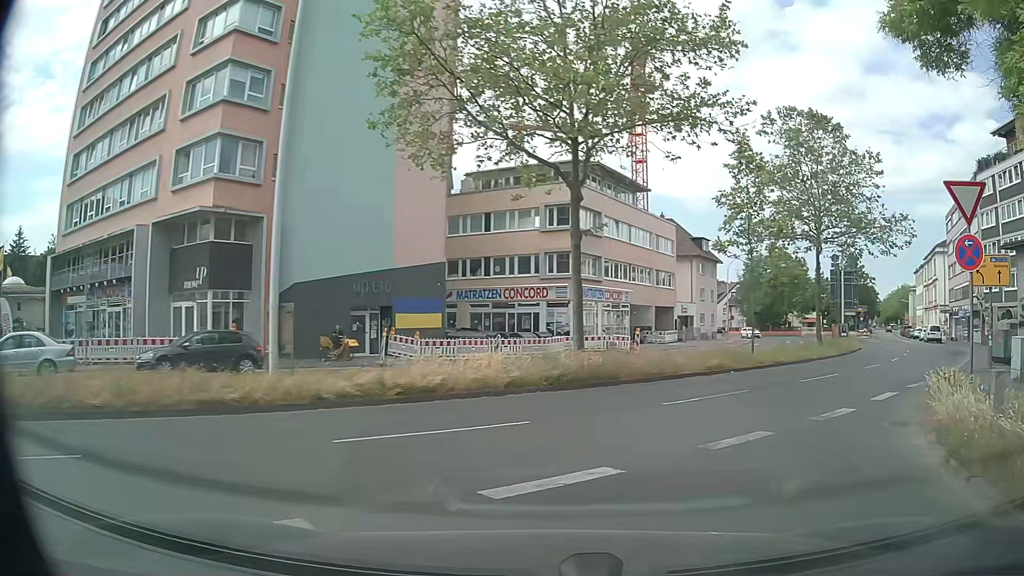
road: secondary_link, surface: asphalt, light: Day
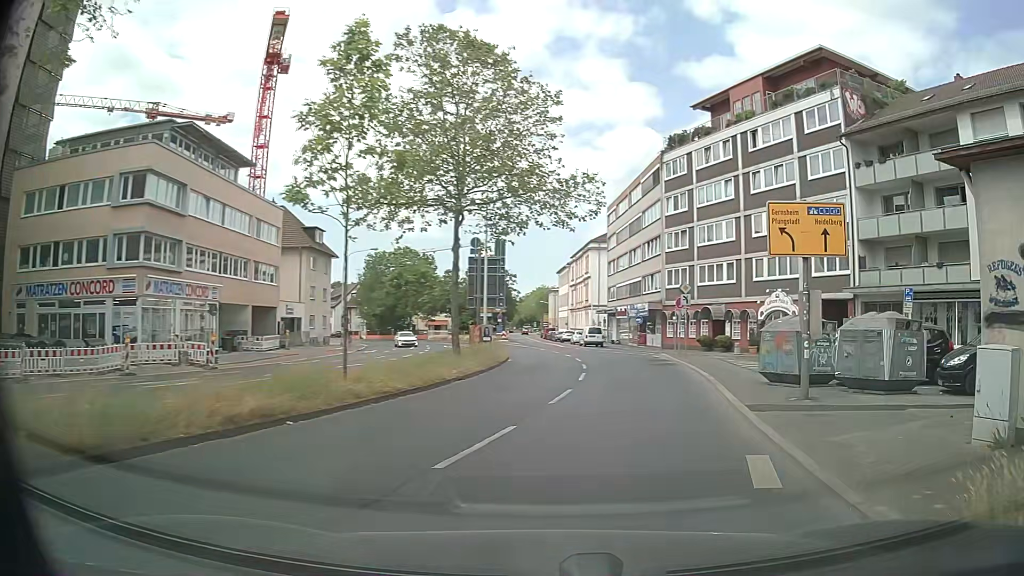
(+2.8, +10.3) m; +29°
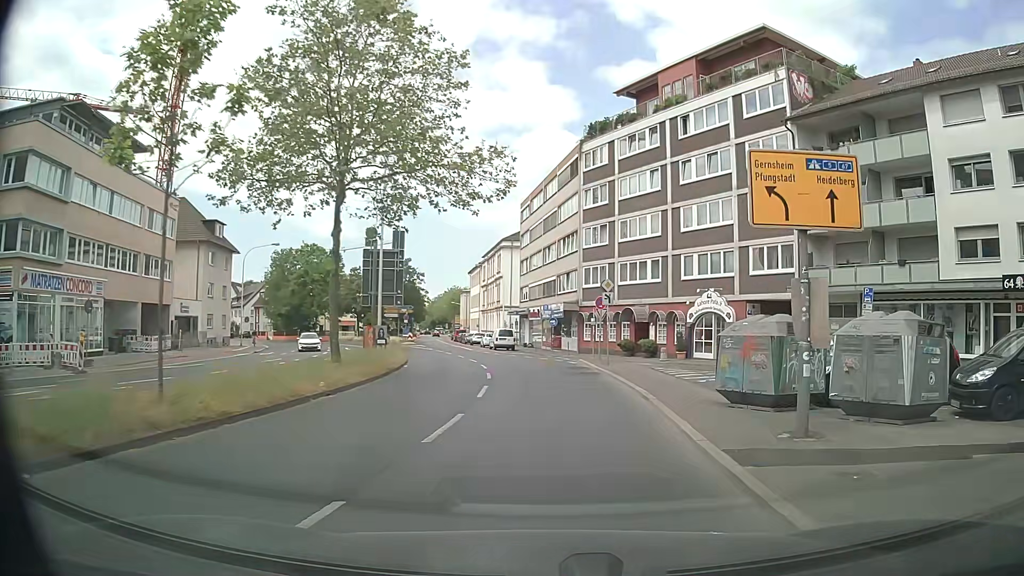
(+0.4, +4.1) m; +7°
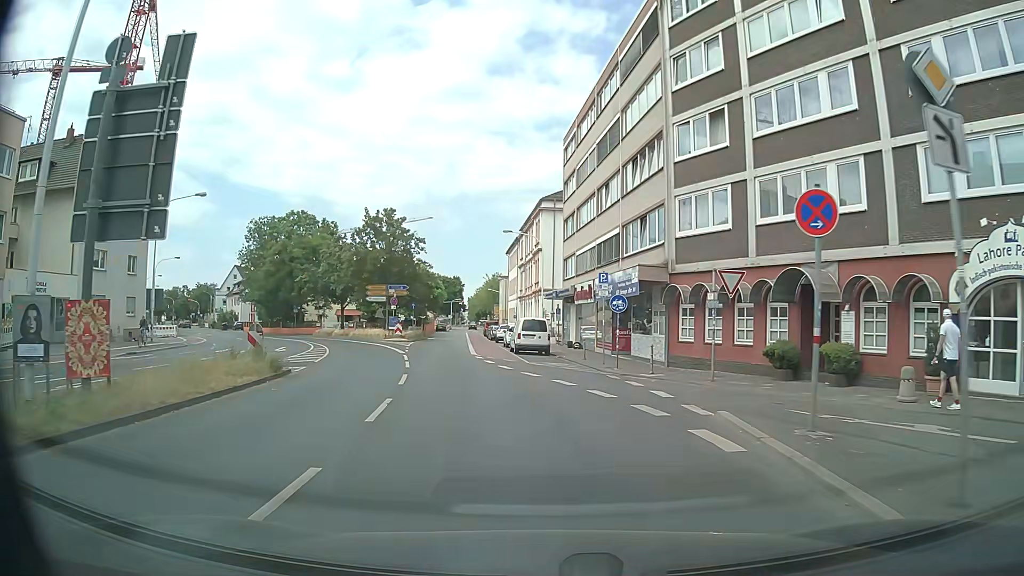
(+1.1, +23.3) m; -2°
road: secondary
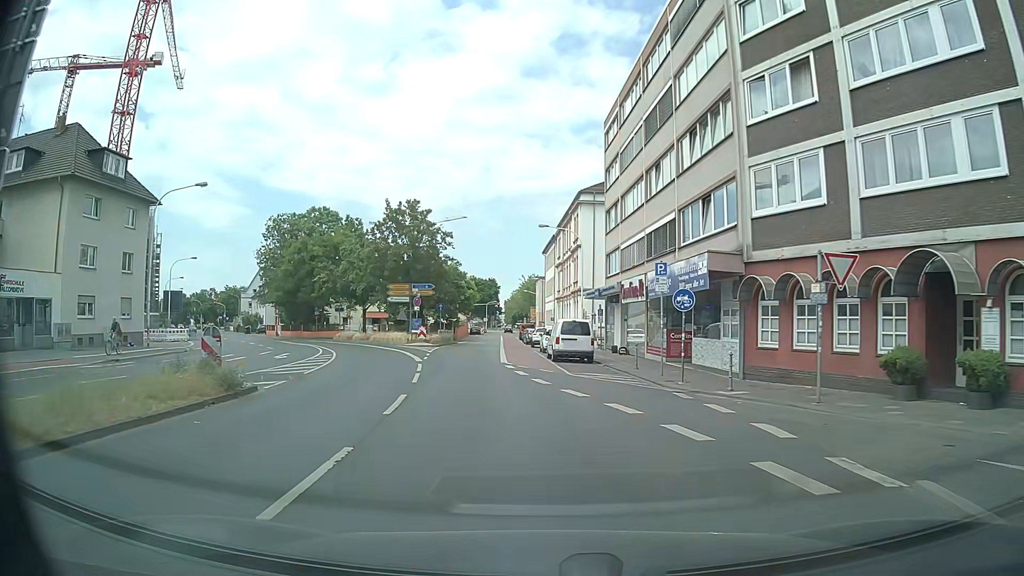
(-0.1, +4.9) m; -2°
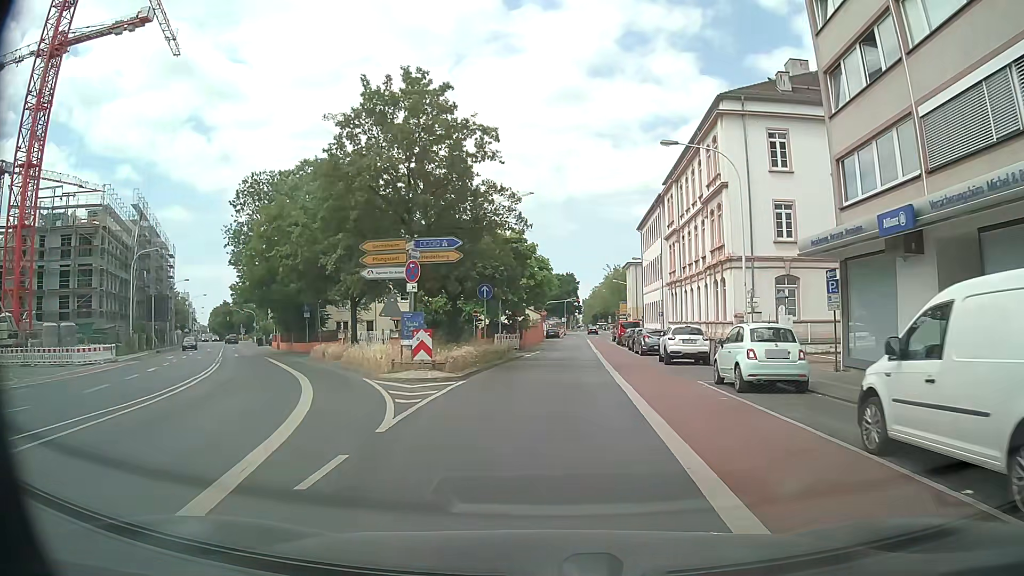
(-2.5, +25.0) m; -7°
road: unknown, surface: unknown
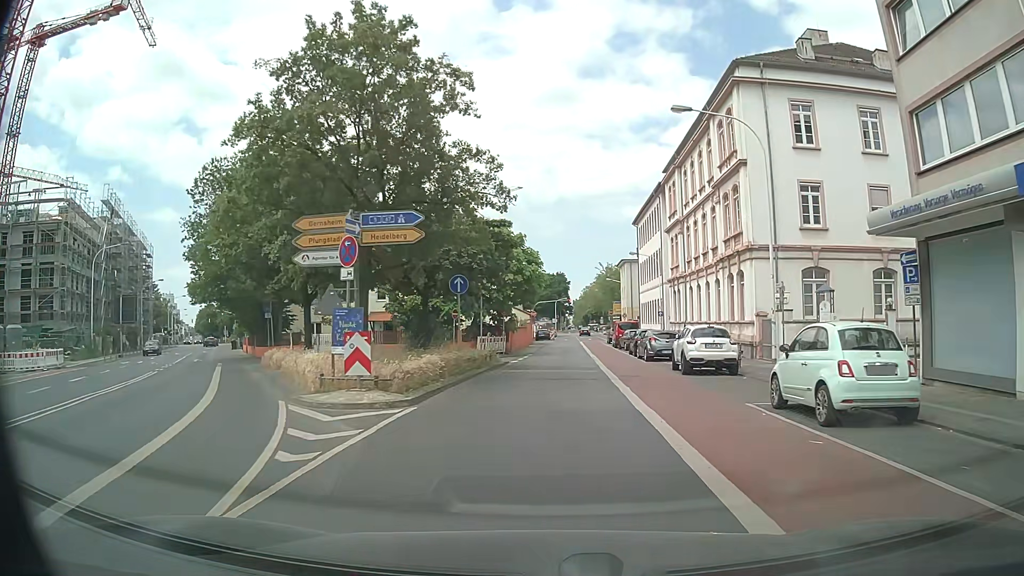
(0.0, +5.2) m; +1°
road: secondary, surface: asphalt
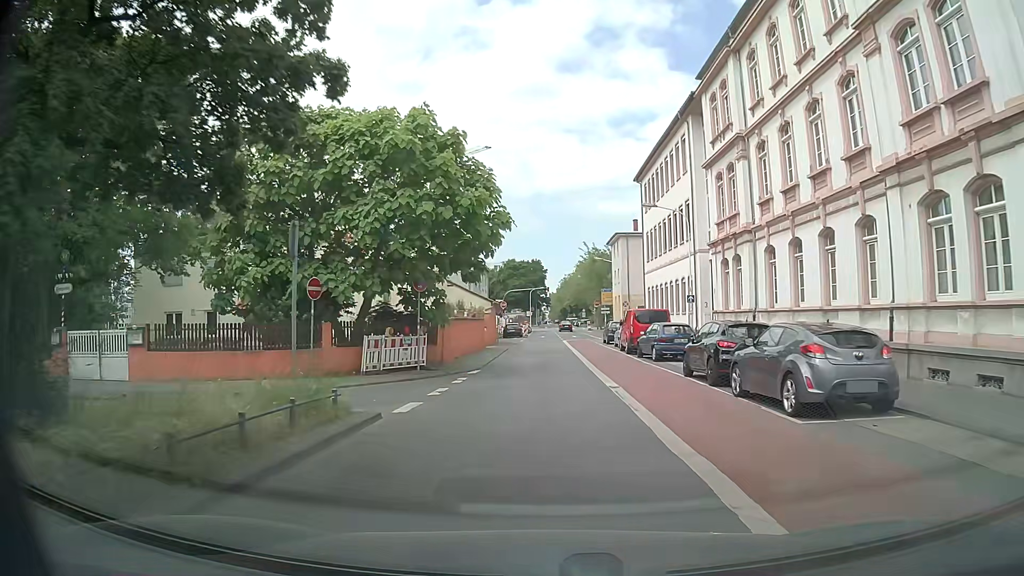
(+0.4, +20.5) m; +2°
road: tertiary
